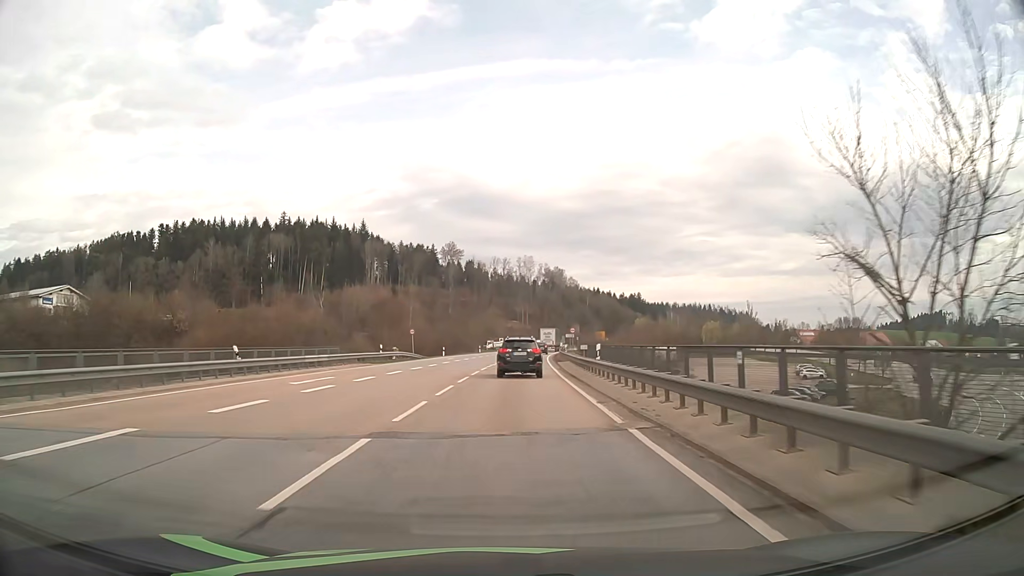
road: primary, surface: asphalt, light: Day
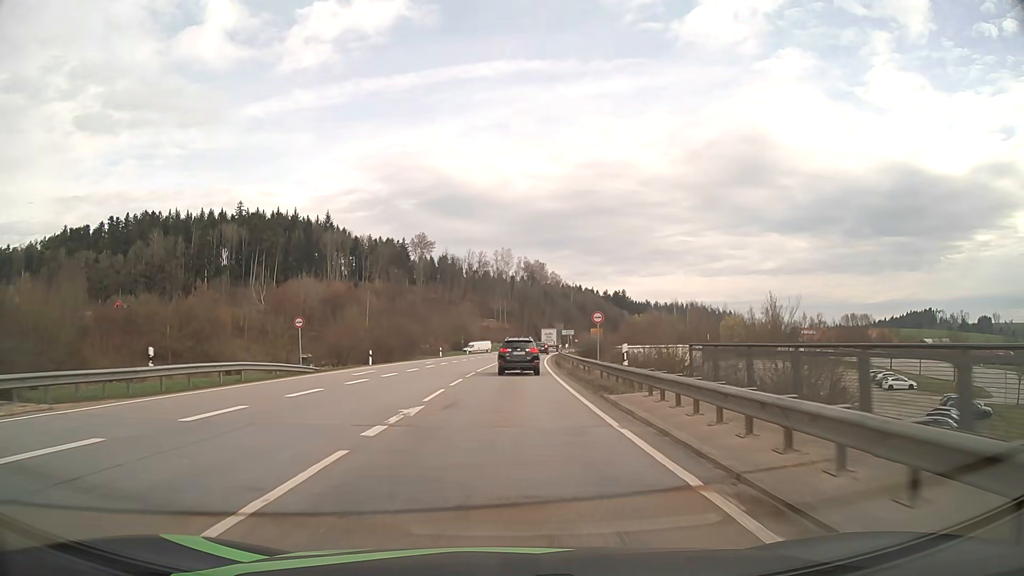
(+0.6, +31.2) m; +2°
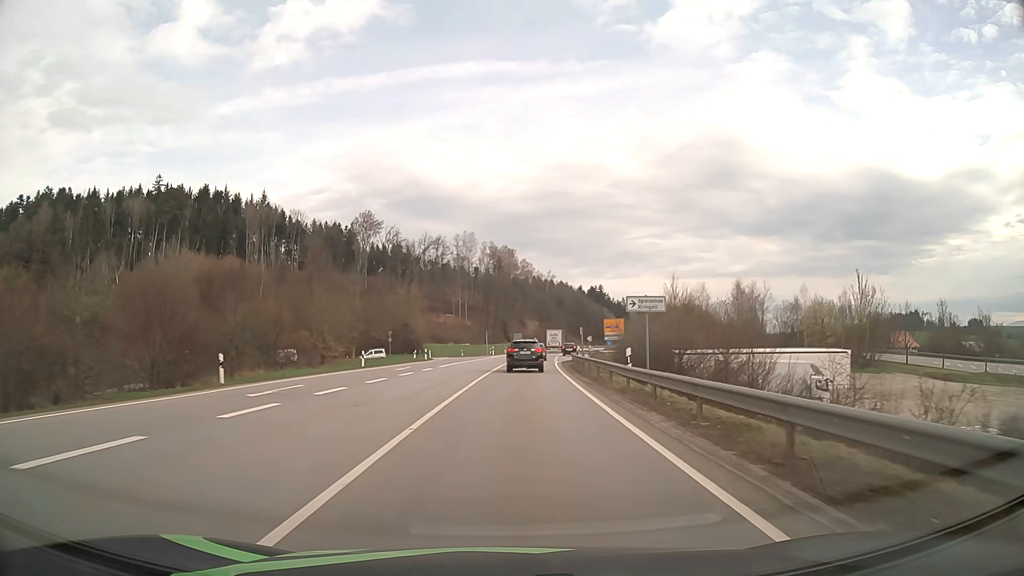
(+1.0, +53.7) m; +3°
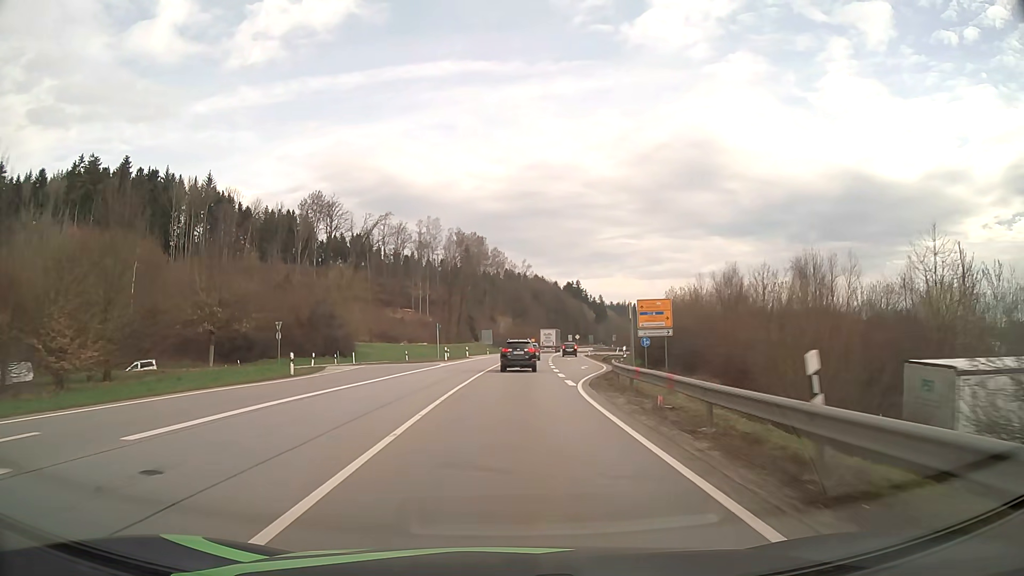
(+0.8, +33.5) m; +2°
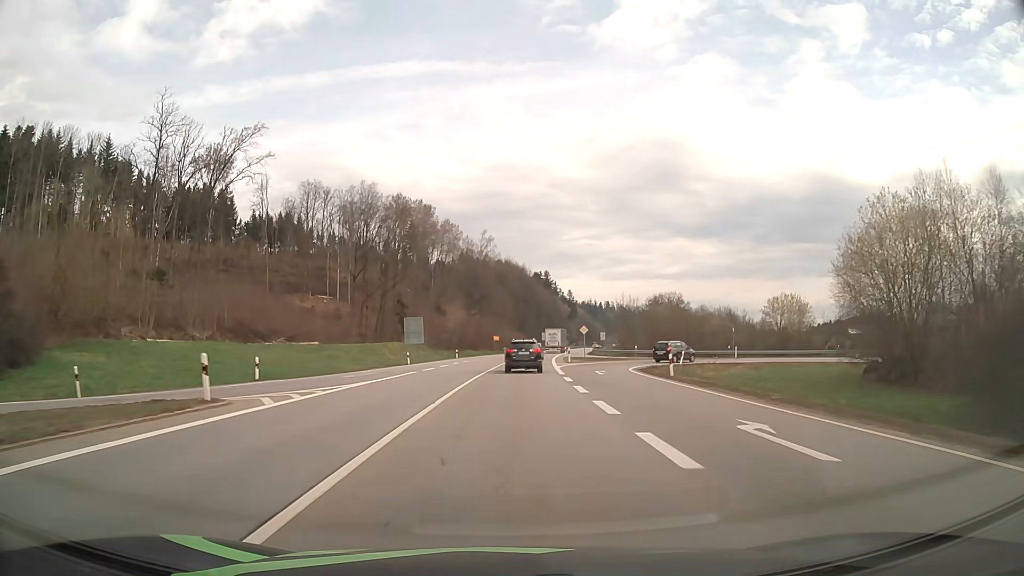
(+1.7, +58.1) m; +3°
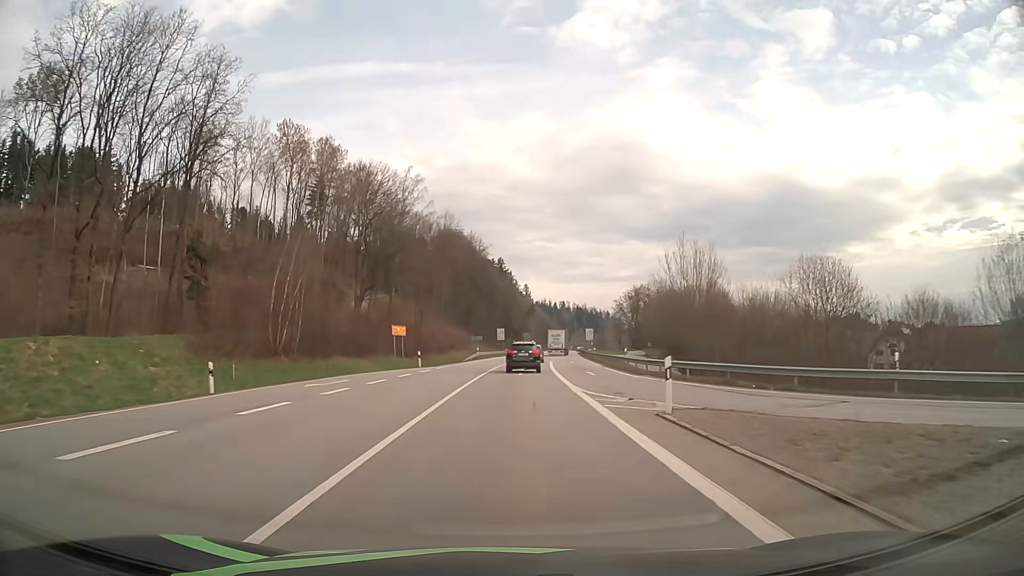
(+2.2, +60.8) m; +4°
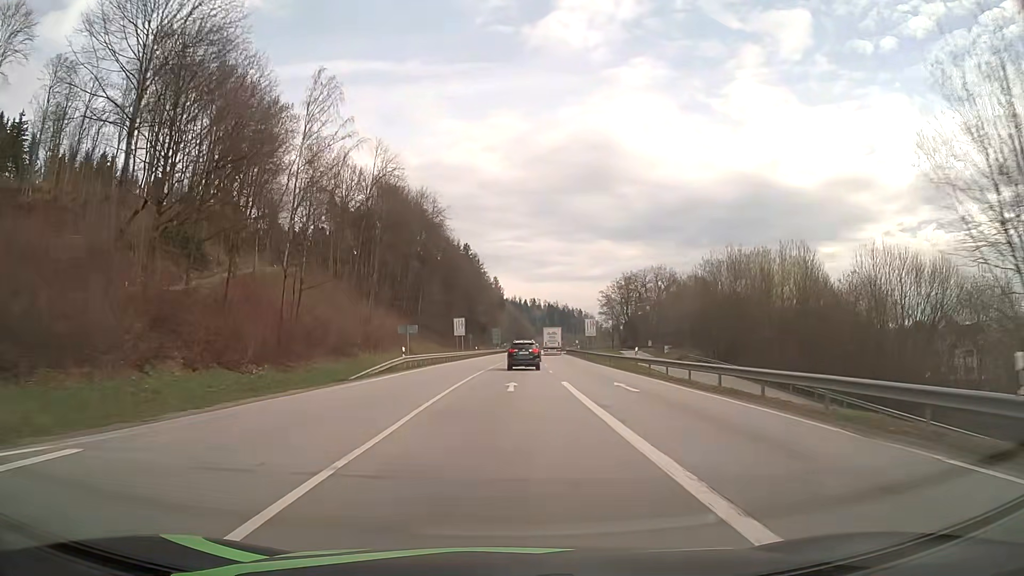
(+0.8, +38.8) m; +2°
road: primary_link
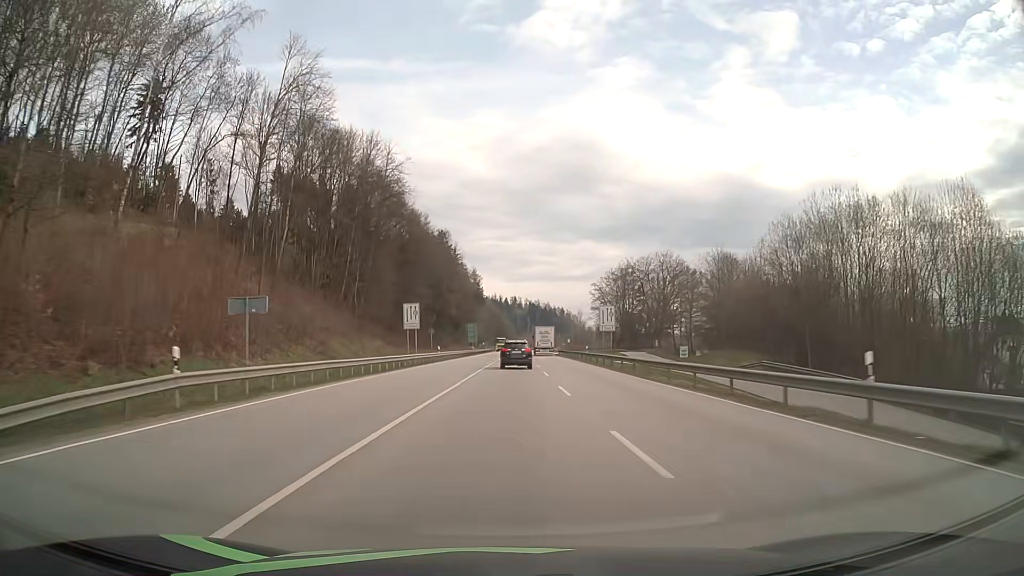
(+0.4, +26.9) m; +2°
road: primary
(0, +10) (0, +20) (0, +30) (+1, +40) (+1, +50) (+1, +60) (+2, +70) (+2, +80) (+2, +90) (+2, +100) m
